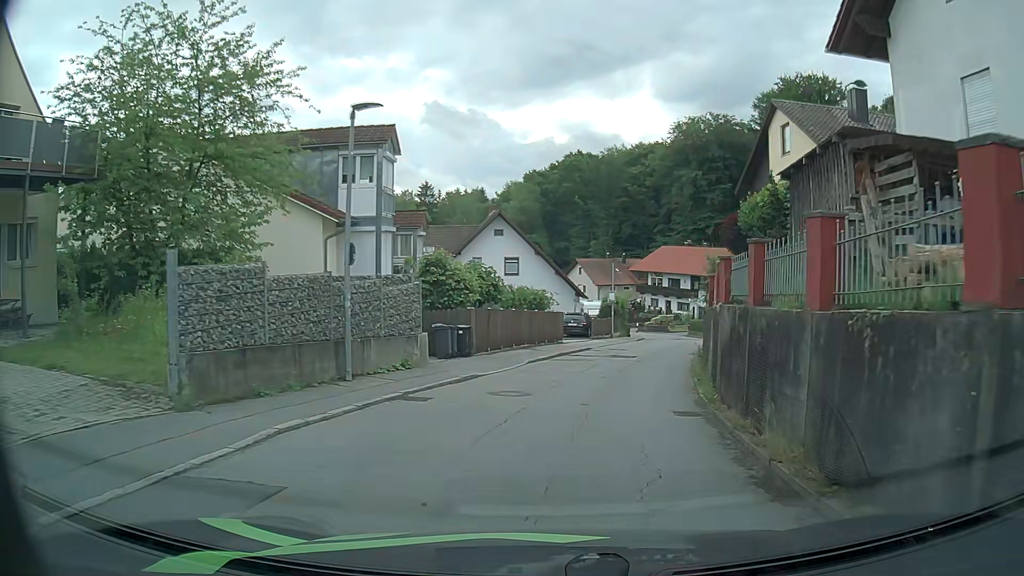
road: residential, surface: asphalt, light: Day
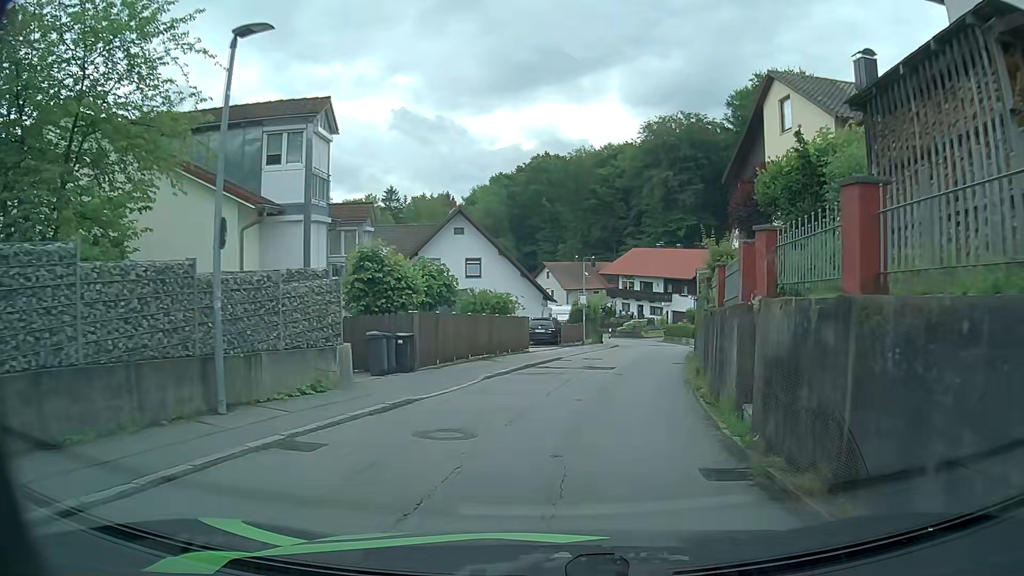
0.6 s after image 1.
(+0.1, +4.0) m; +2°
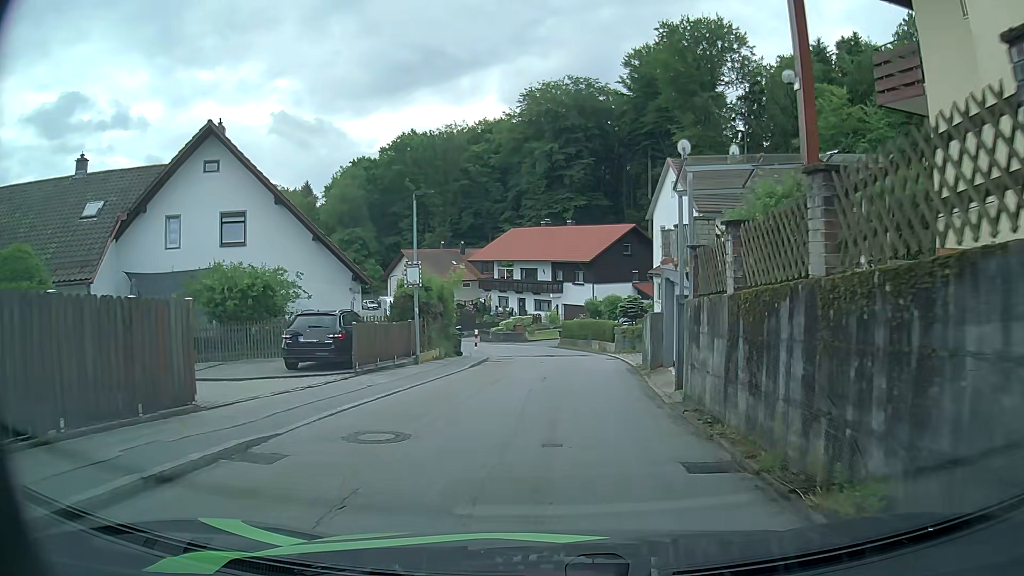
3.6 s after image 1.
(+2.5, +19.4) m; +11°
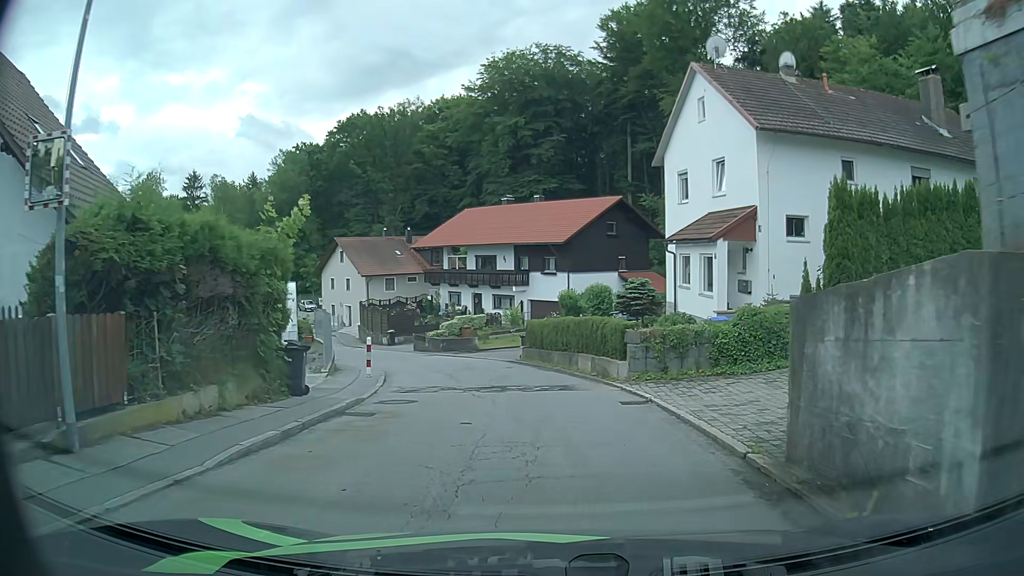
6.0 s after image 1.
(+0.3, +14.8) m; +3°
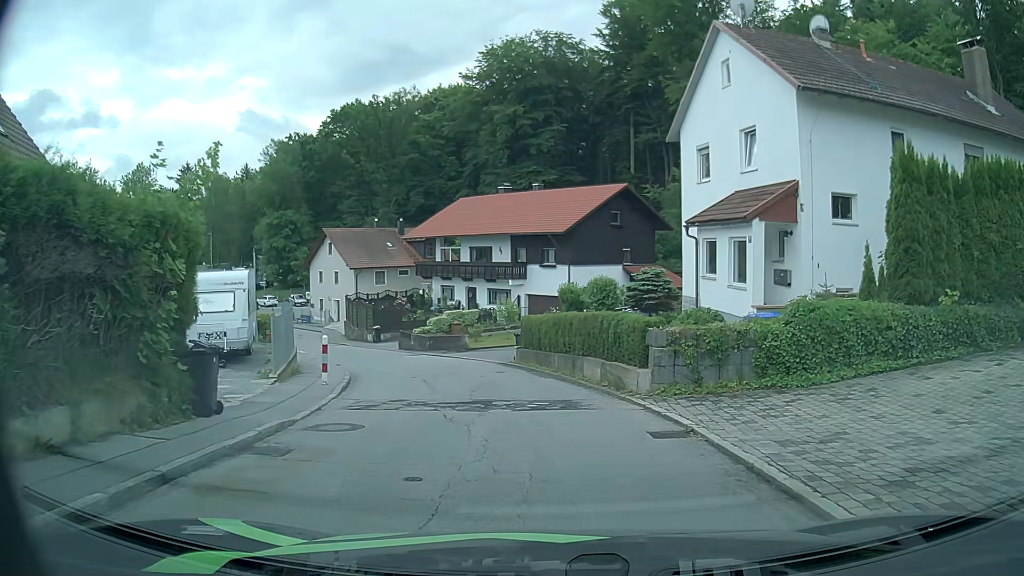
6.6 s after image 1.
(0.0, +3.5) m; +1°
